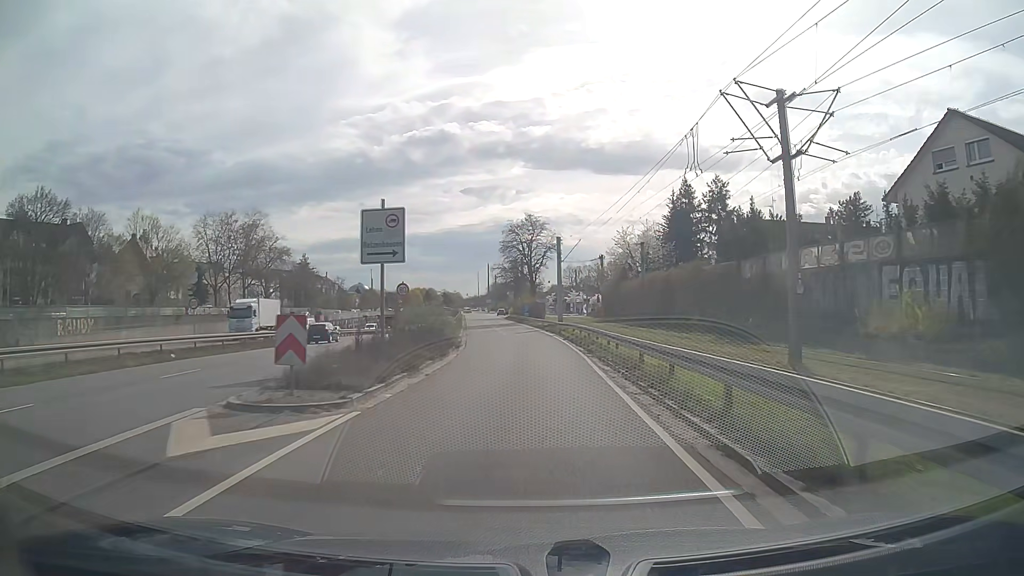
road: trunk_link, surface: asphalt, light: Day
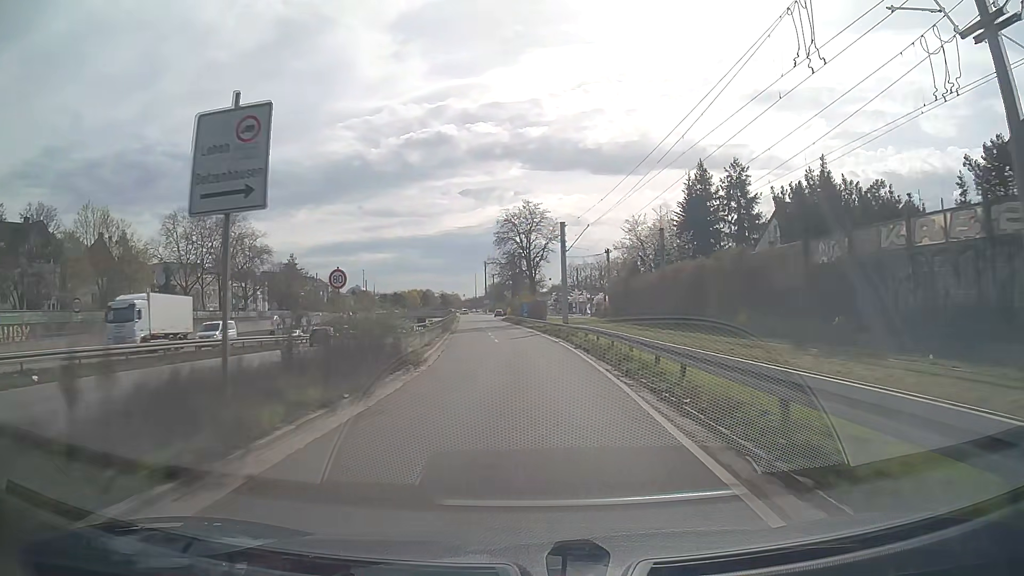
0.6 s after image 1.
(+0.1, +9.9) m; 0°
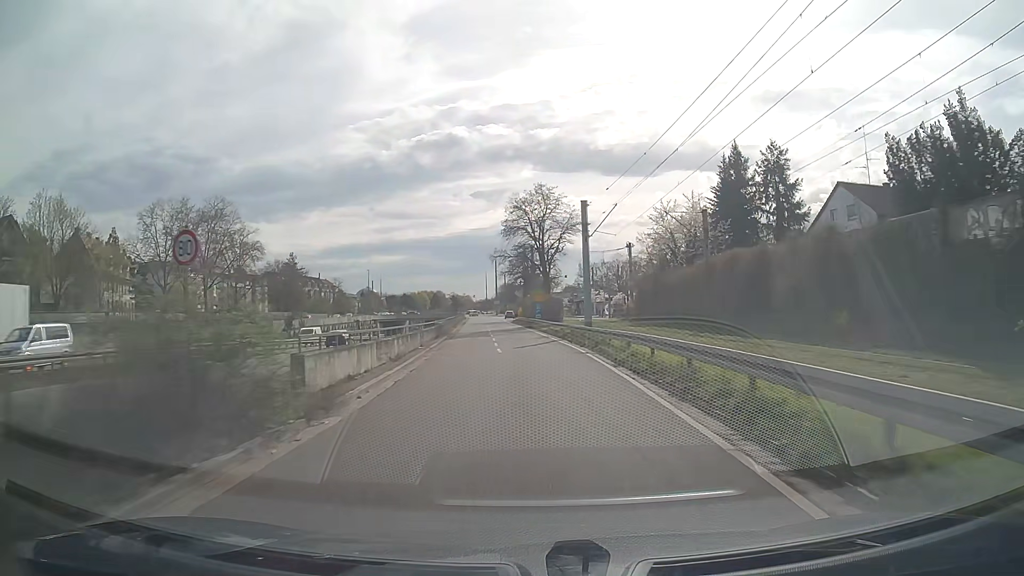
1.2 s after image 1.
(-0.1, +9.8) m; -1°
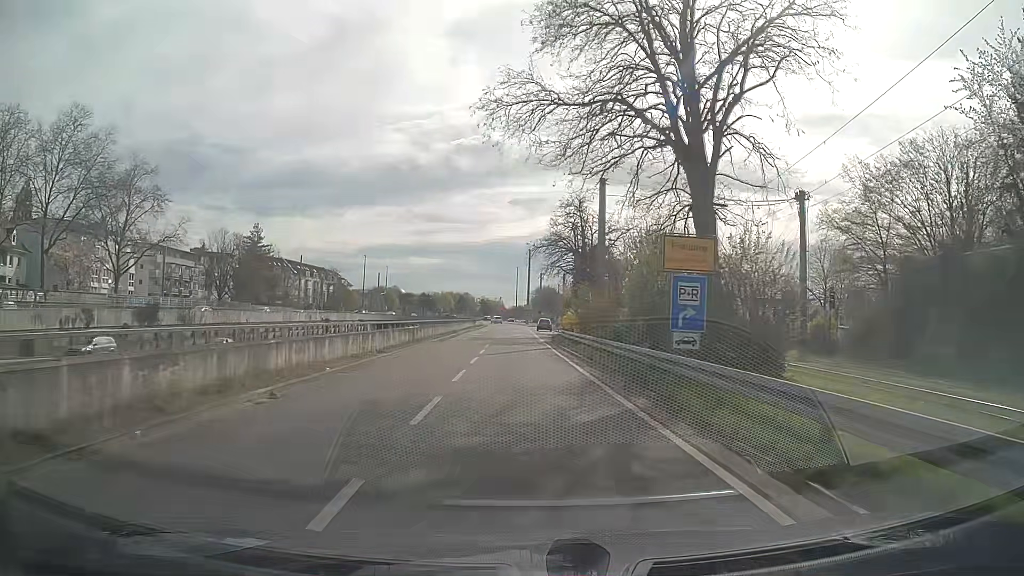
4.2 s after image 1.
(-1.5, +46.8) m; -3°
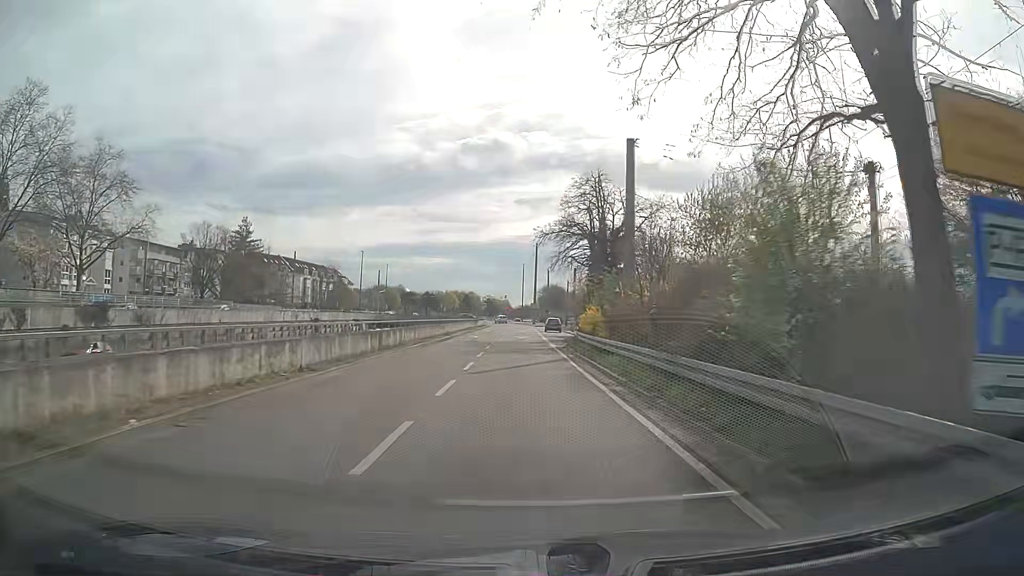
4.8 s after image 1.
(0.0, +8.7) m; -1°
(0, +10) (0, +20) (0, +30) (0, +40) (0, +50) (-1, +60) (-1, +70) (-1, +80) (-1, +90) (-1, +100) m
